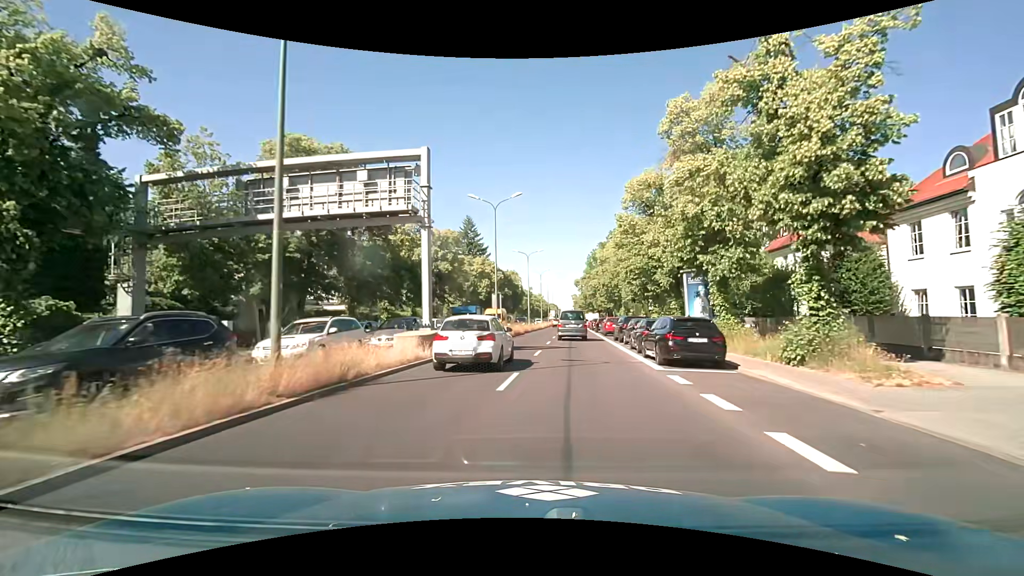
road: primary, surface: asphalt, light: Day
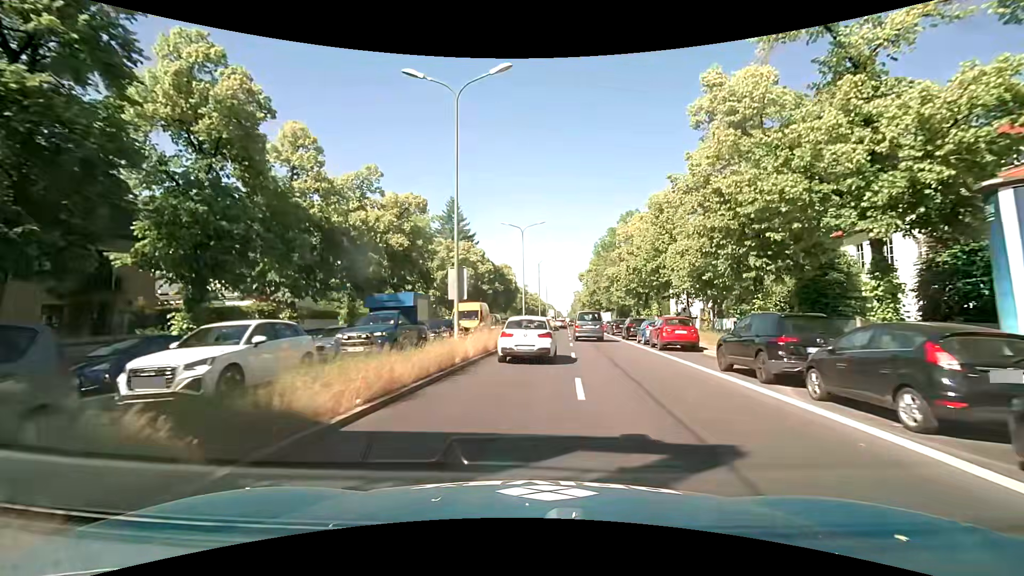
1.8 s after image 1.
(-0.1, +18.9) m; 0°
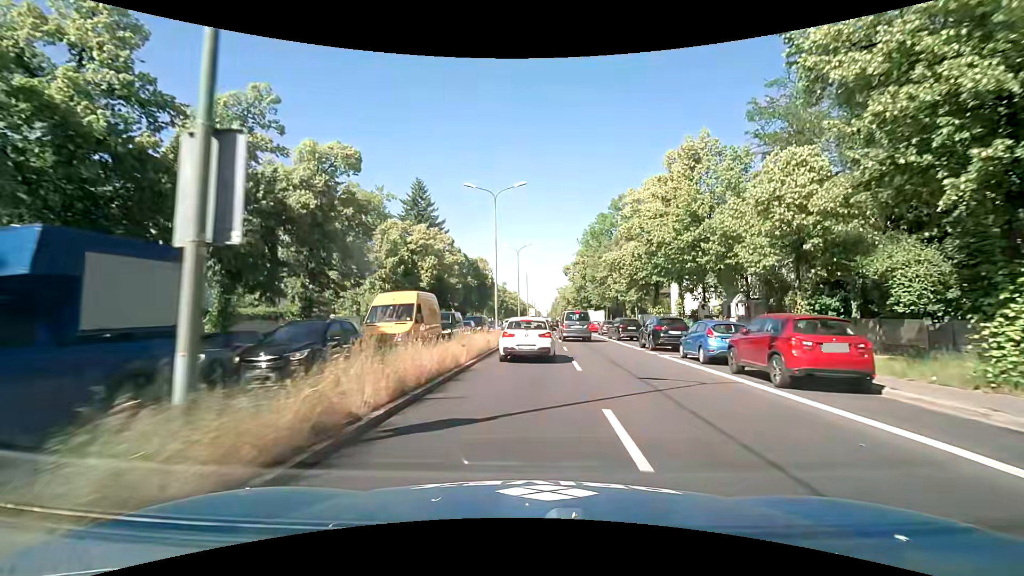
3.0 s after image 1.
(+0.2, +13.1) m; +2°
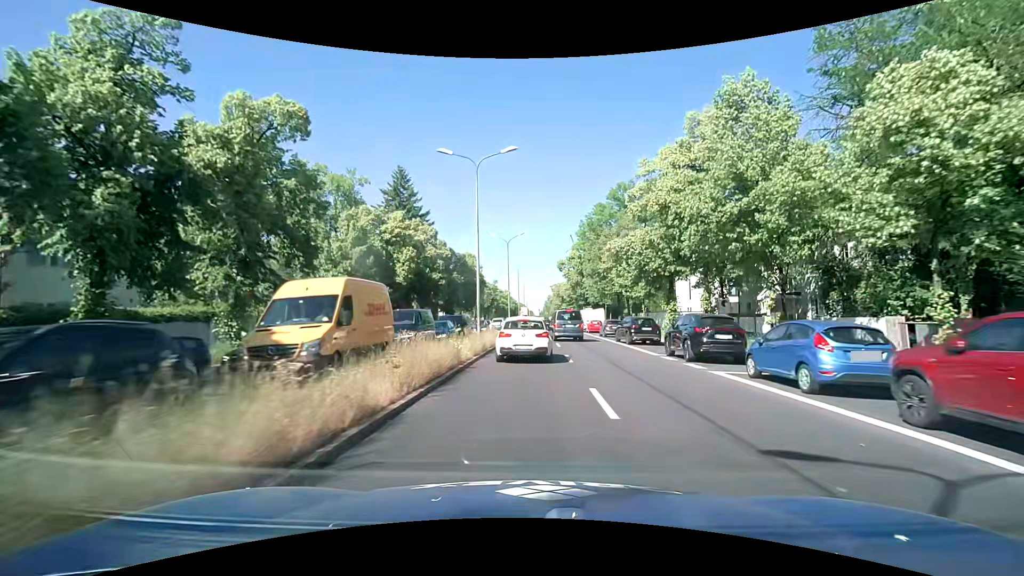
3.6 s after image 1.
(0.0, +6.7) m; 0°
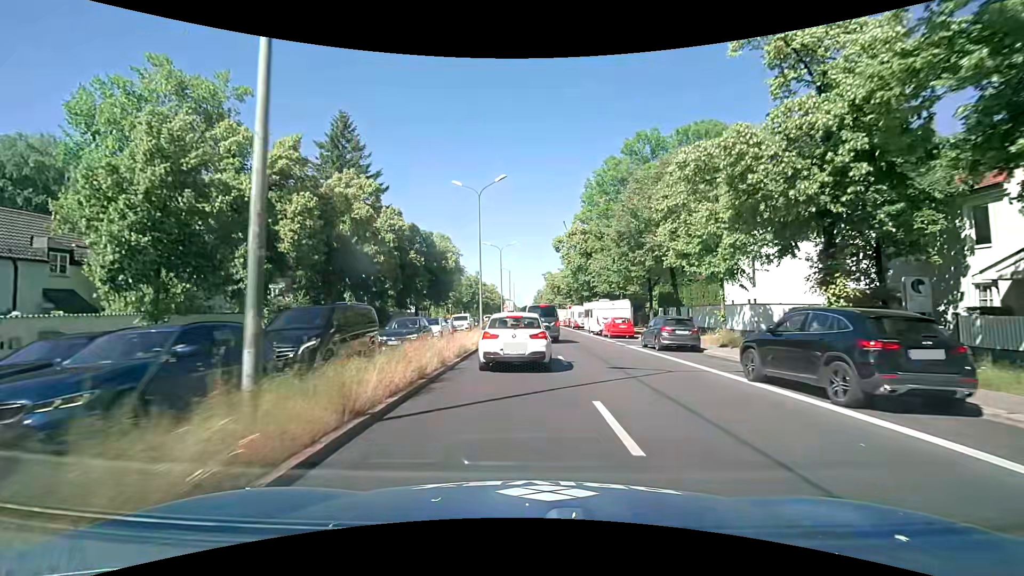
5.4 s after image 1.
(+0.5, +20.1) m; +2°
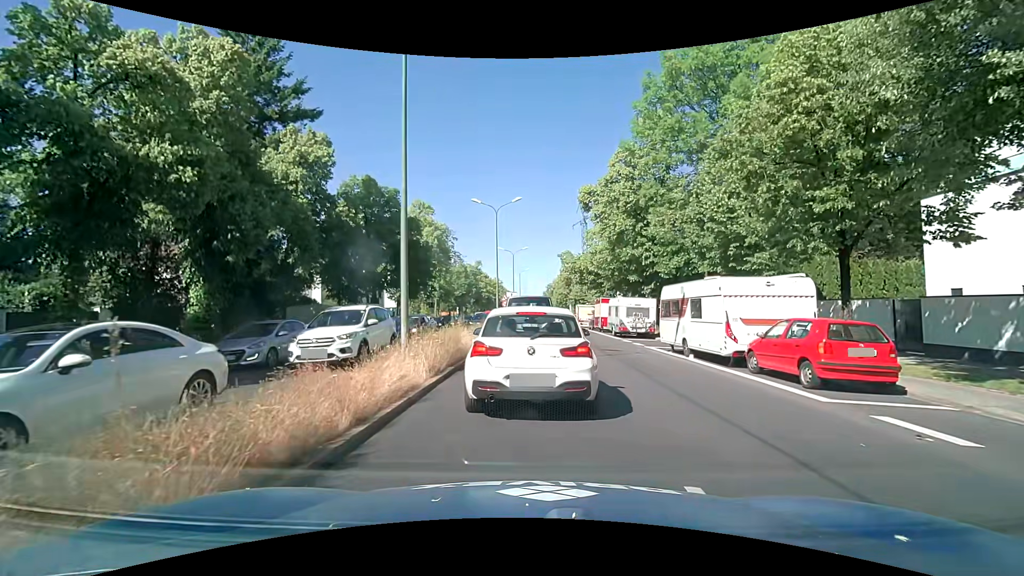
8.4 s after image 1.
(-0.2, +21.4) m; -2°
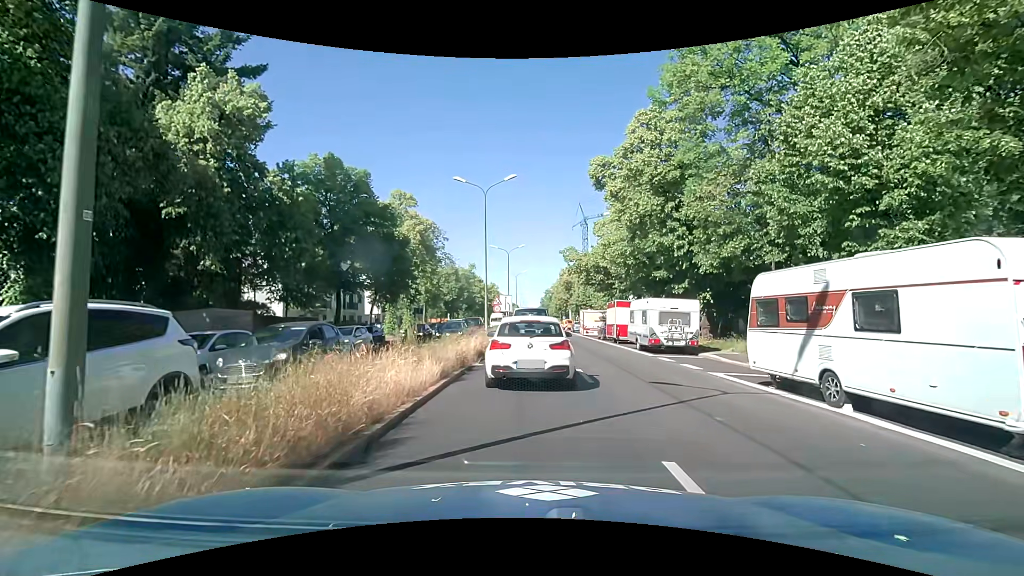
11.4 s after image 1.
(+0.2, +8.1) m; -1°
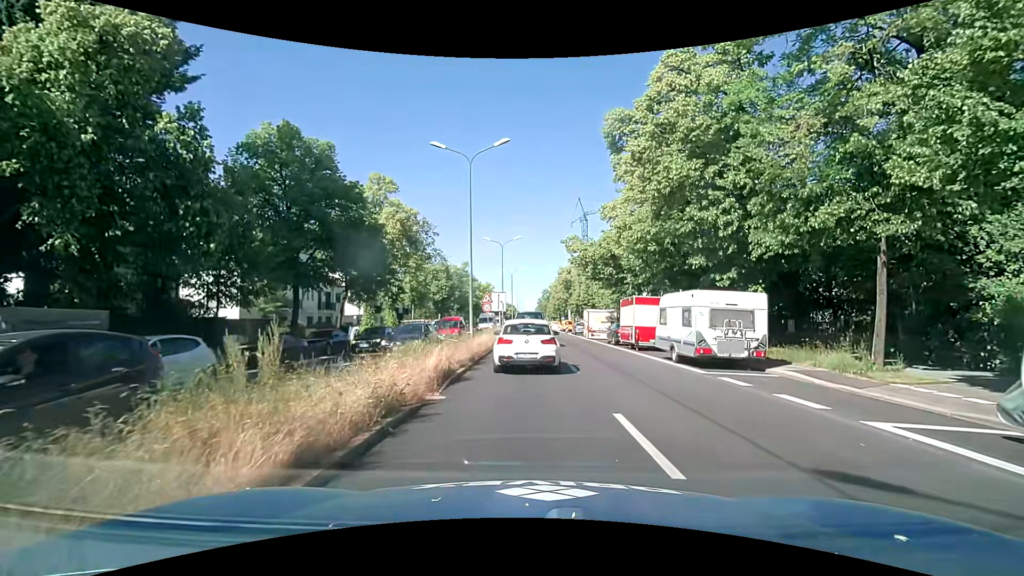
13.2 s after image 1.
(+0.3, +6.7) m; +2°
(0, +10) (0, +20) (0, +30) (0, +40) (0, +50) (0, +60) (0, +70) (0, +80) (0, +90) (0, +100) m
